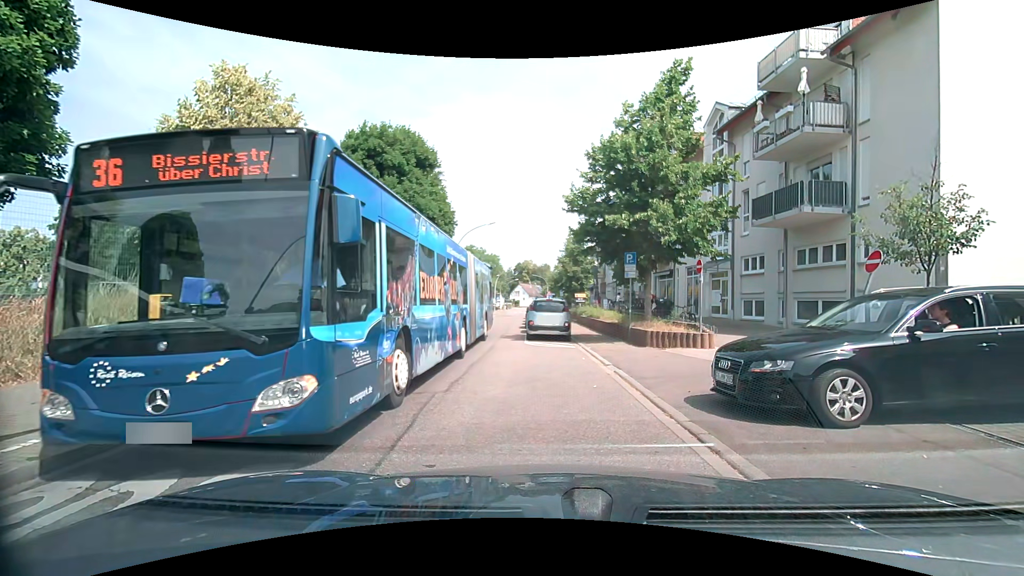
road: tertiary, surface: asphalt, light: Day
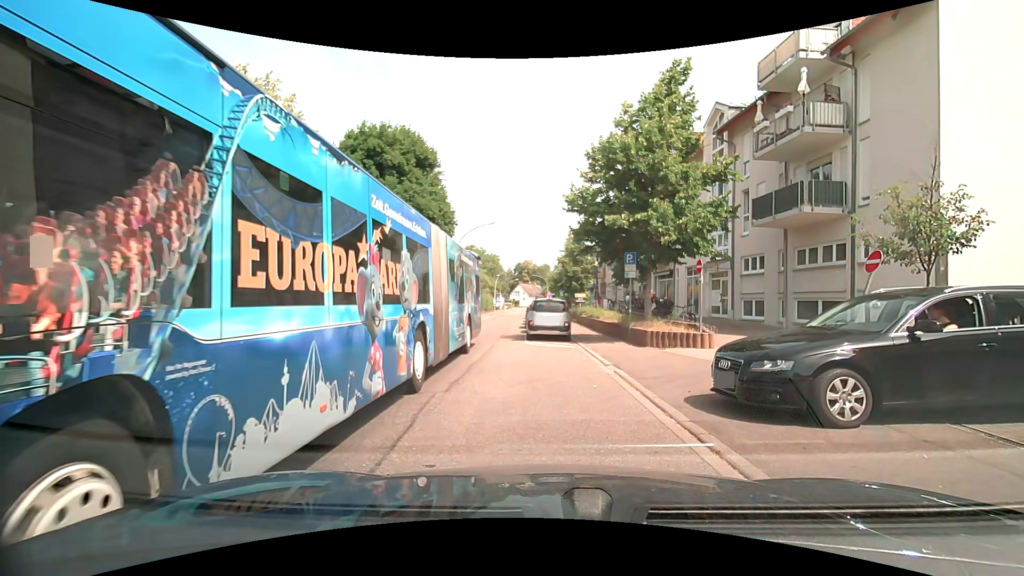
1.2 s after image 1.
(0.0, 0.0) m; 0°
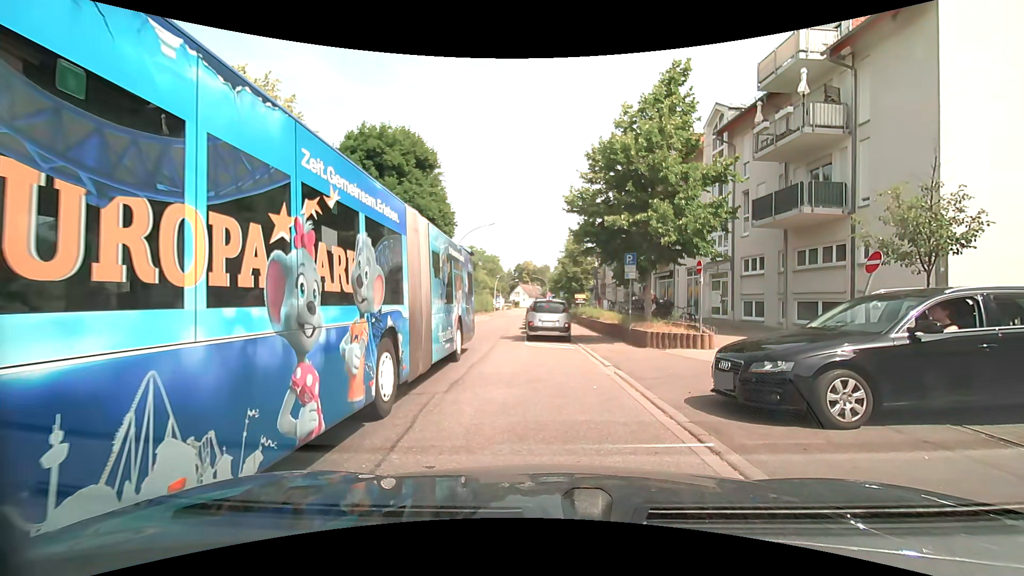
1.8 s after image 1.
(0.0, 0.0) m; 0°
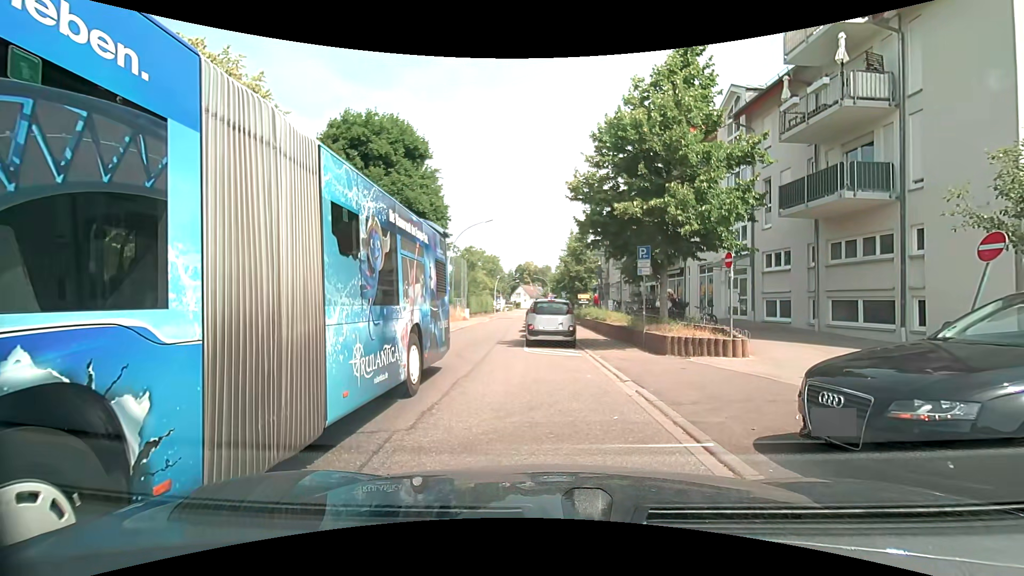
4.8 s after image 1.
(0.0, +2.2) m; 0°
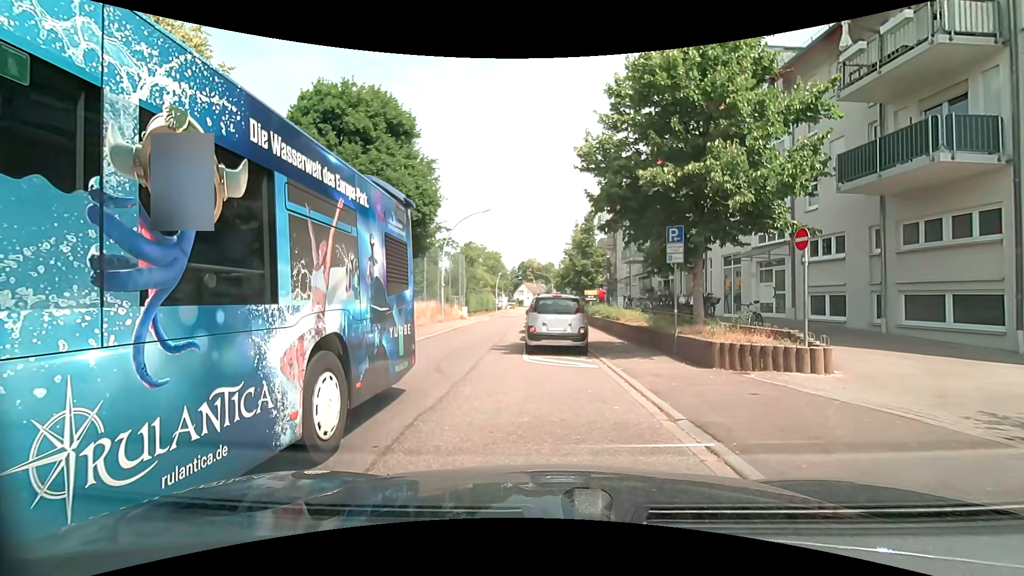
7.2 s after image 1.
(-0.1, +3.2) m; -1°
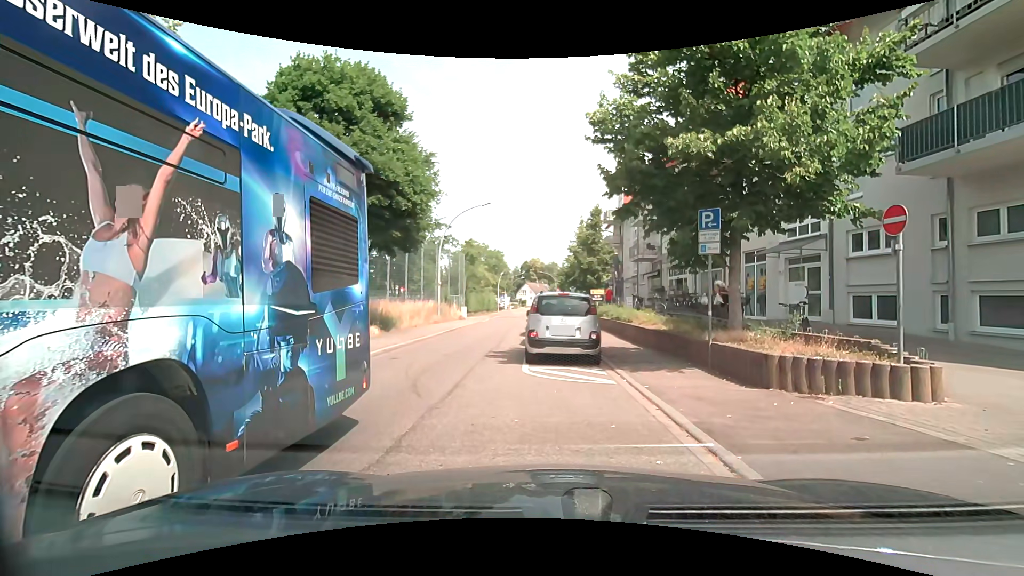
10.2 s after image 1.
(0.0, +2.2) m; 0°
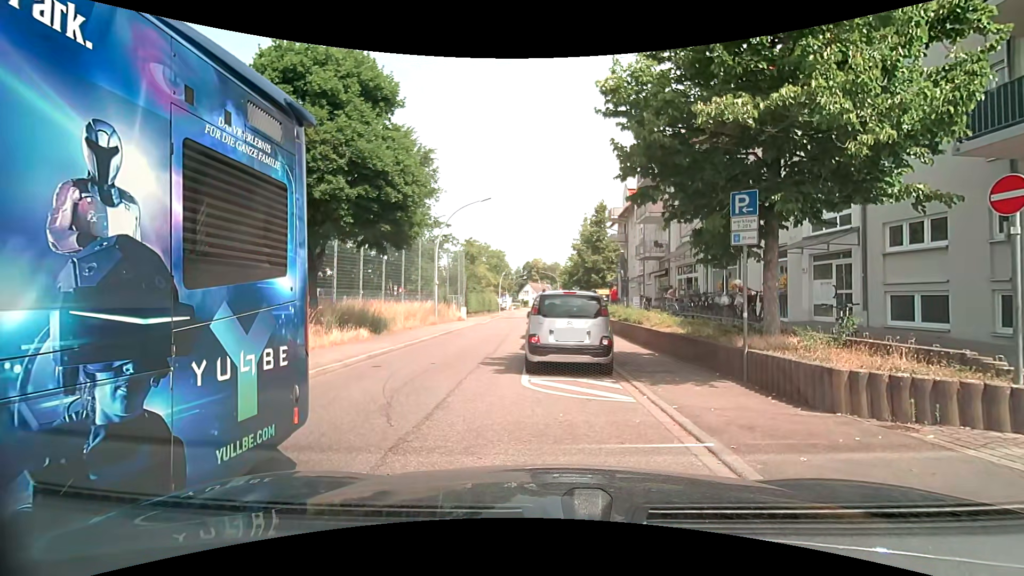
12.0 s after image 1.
(0.0, +1.5) m; 0°
